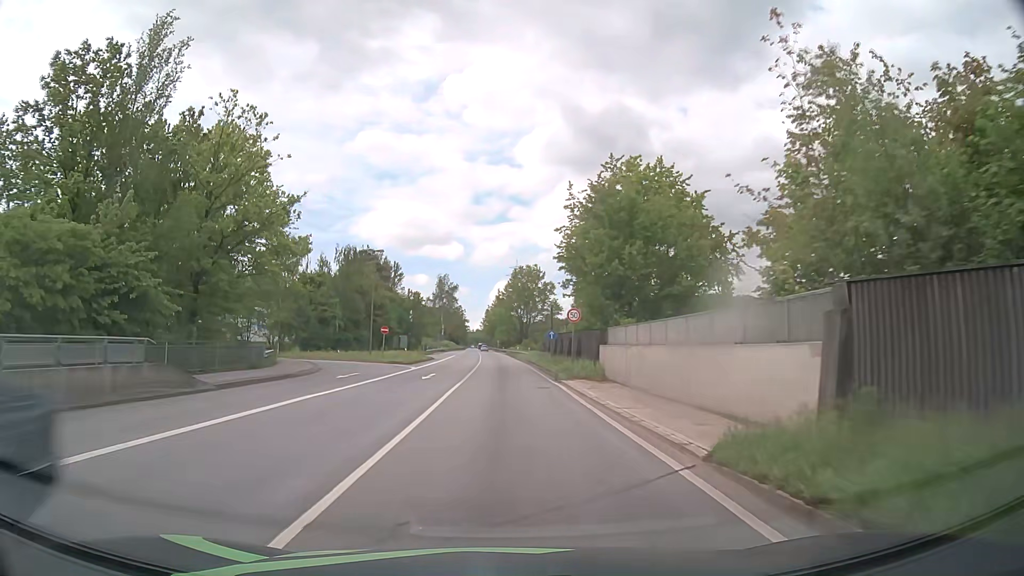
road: primary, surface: asphalt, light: Day
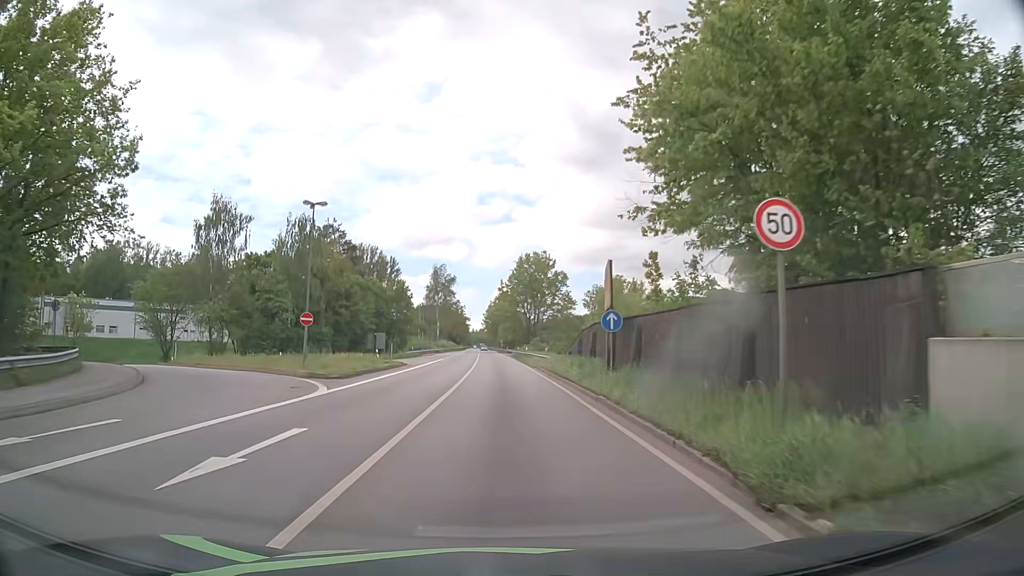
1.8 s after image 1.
(-0.1, +21.9) m; -1°
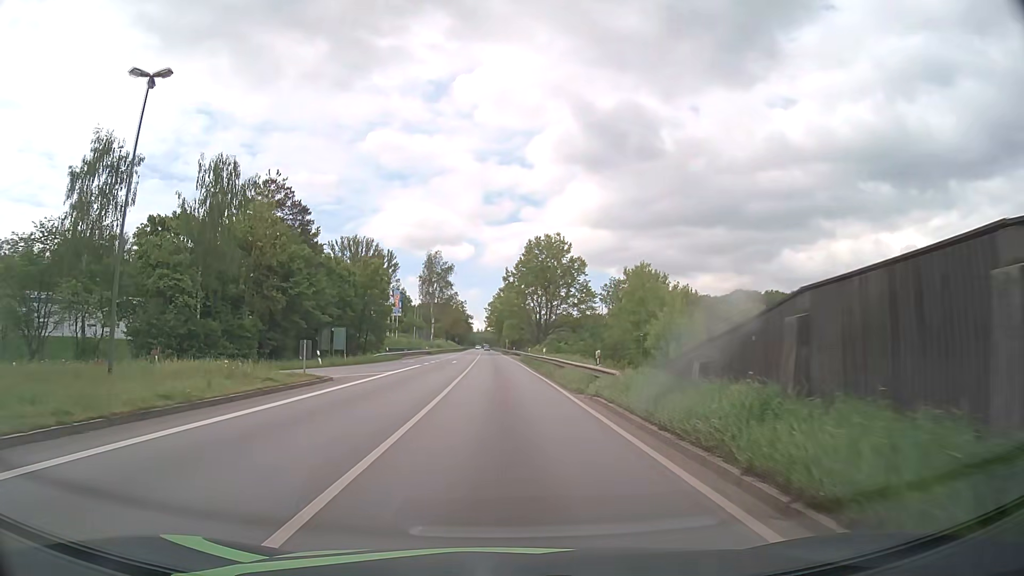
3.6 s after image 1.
(0.0, +22.3) m; +1°
